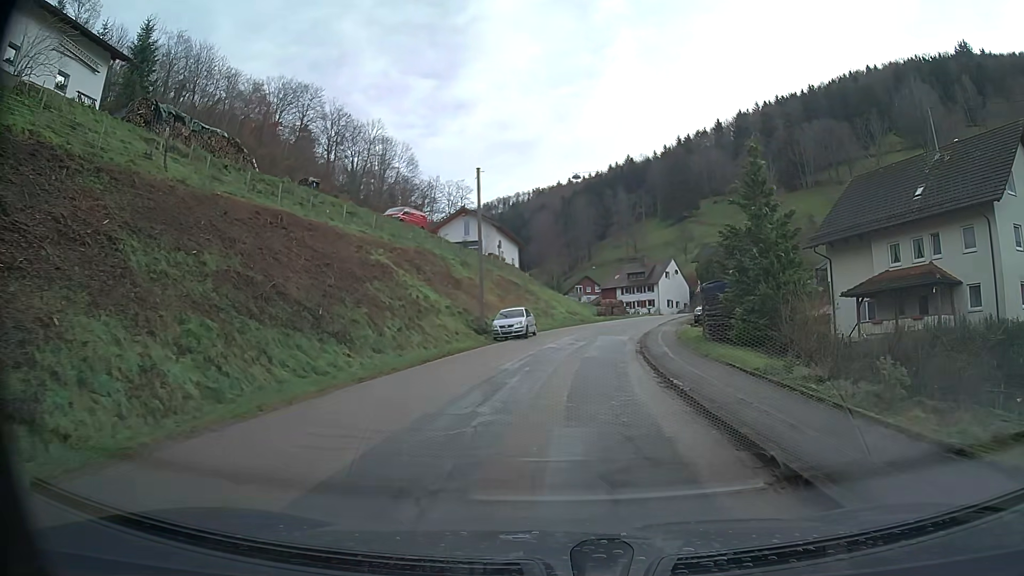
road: tertiary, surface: asphalt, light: Day
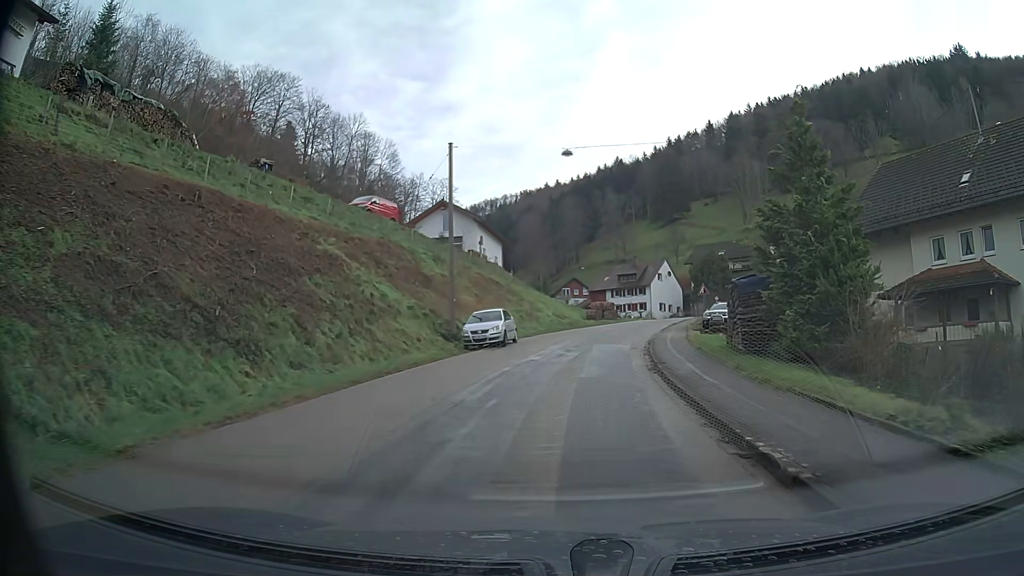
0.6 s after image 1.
(0.0, +5.8) m; +1°
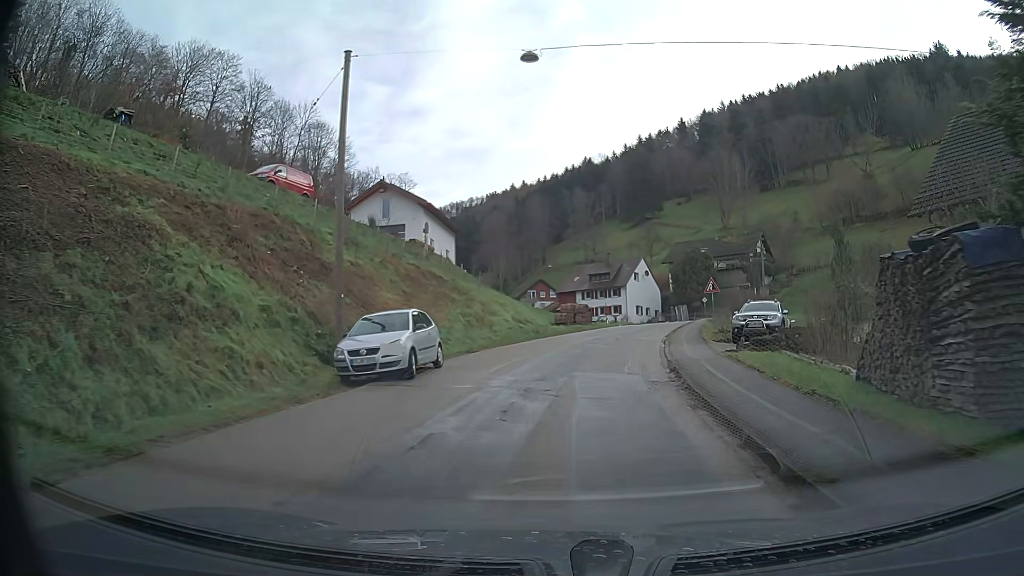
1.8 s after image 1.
(+0.3, +11.5) m; +4°
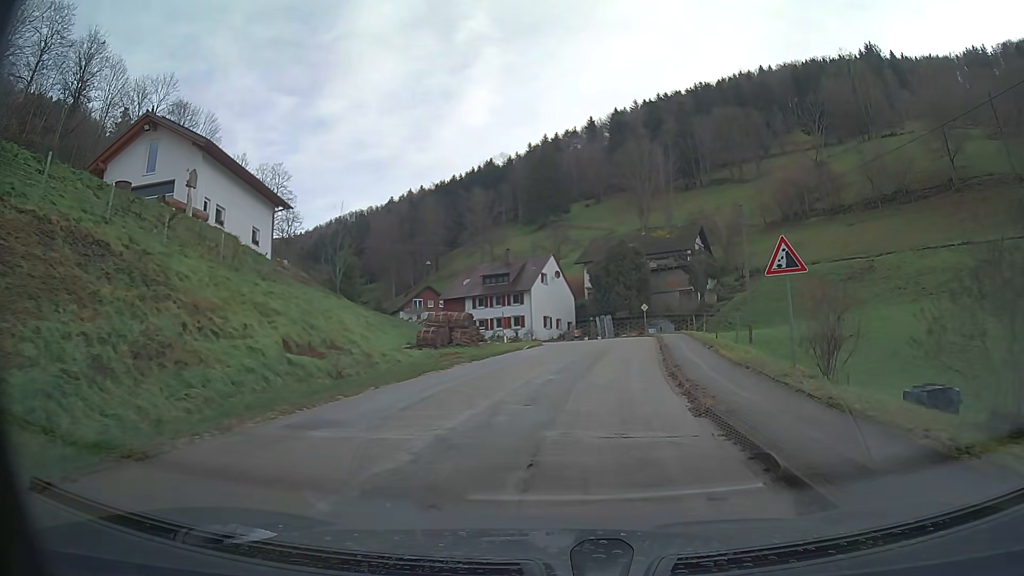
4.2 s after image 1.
(+1.7, +22.6) m; +9°
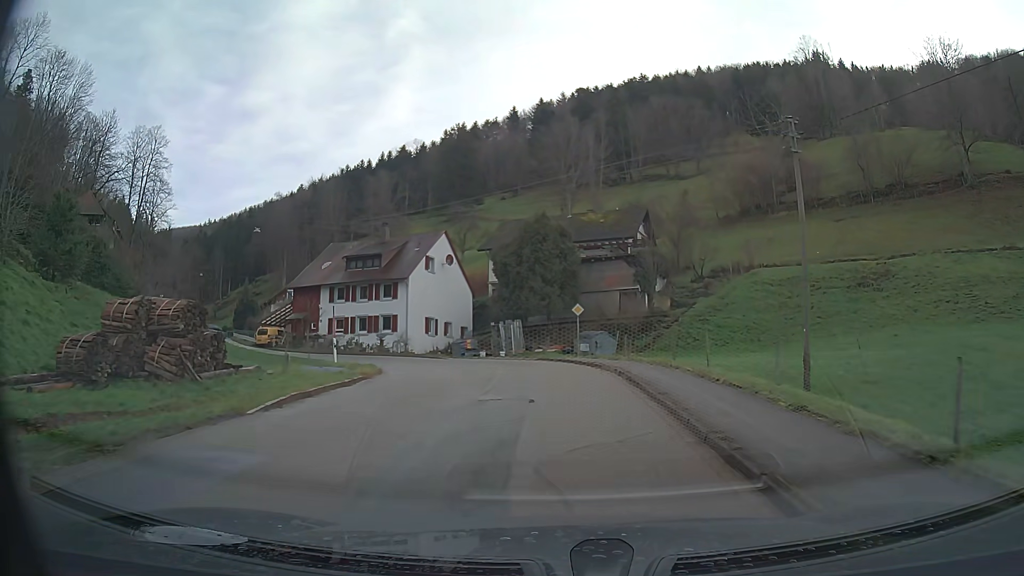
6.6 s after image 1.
(+1.4, +21.7) m; +6°
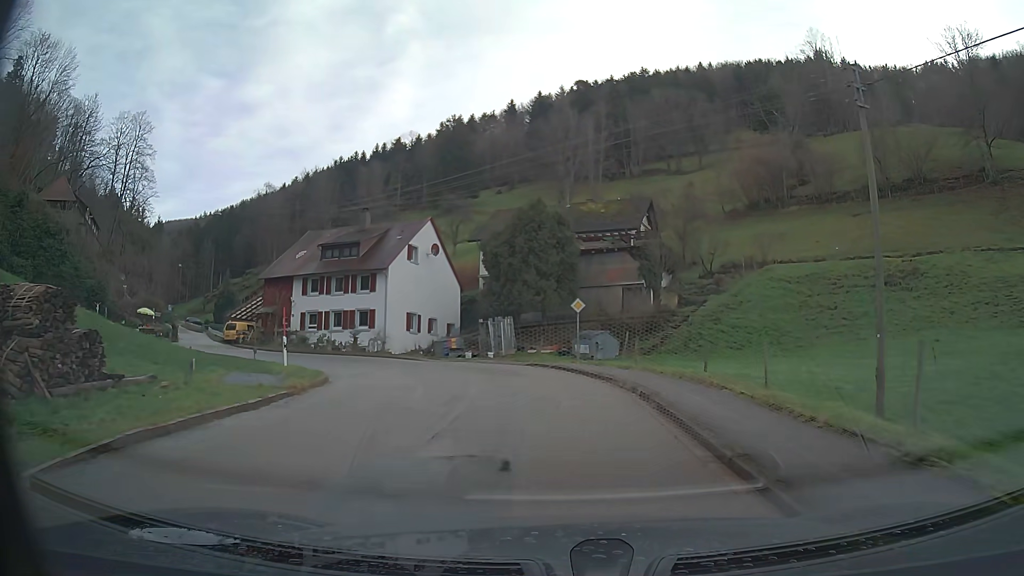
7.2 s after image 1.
(0.0, +5.1) m; +1°
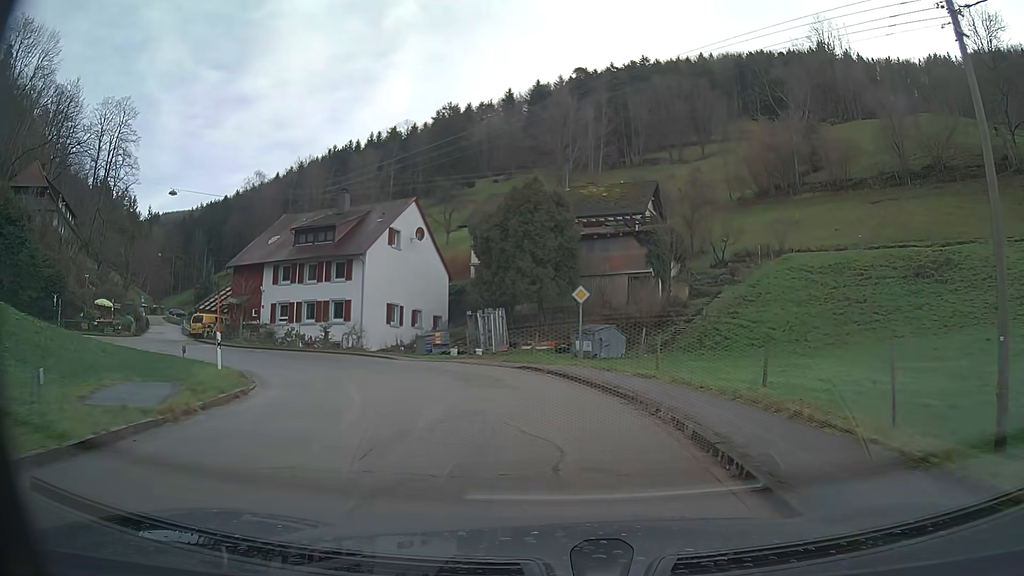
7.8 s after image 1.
(0.0, +4.9) m; -1°
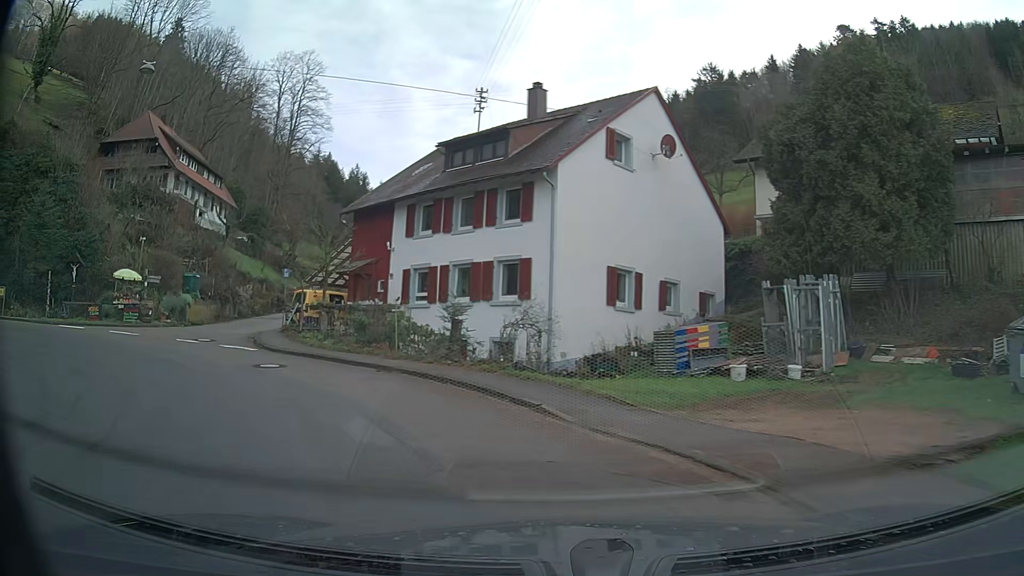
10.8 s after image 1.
(-2.9, +19.4) m; -27°
(-3, +10) (-8, +18) (-11, +27) (-12, +37) (-13, +47) (-14, +57) (-16, +67) (-17, +77) (-19, +87) (-19, +97) m
